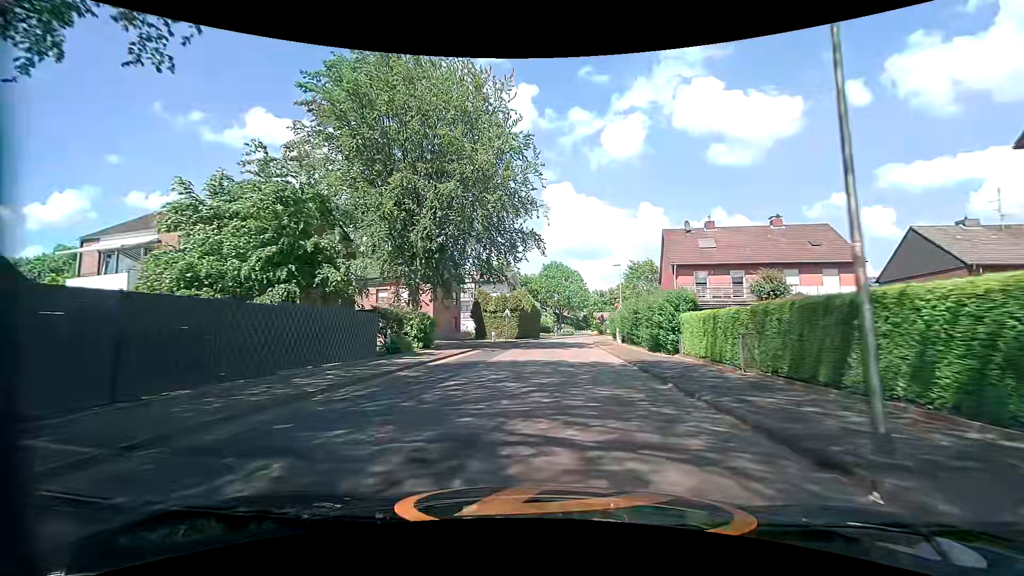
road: tertiary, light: Day
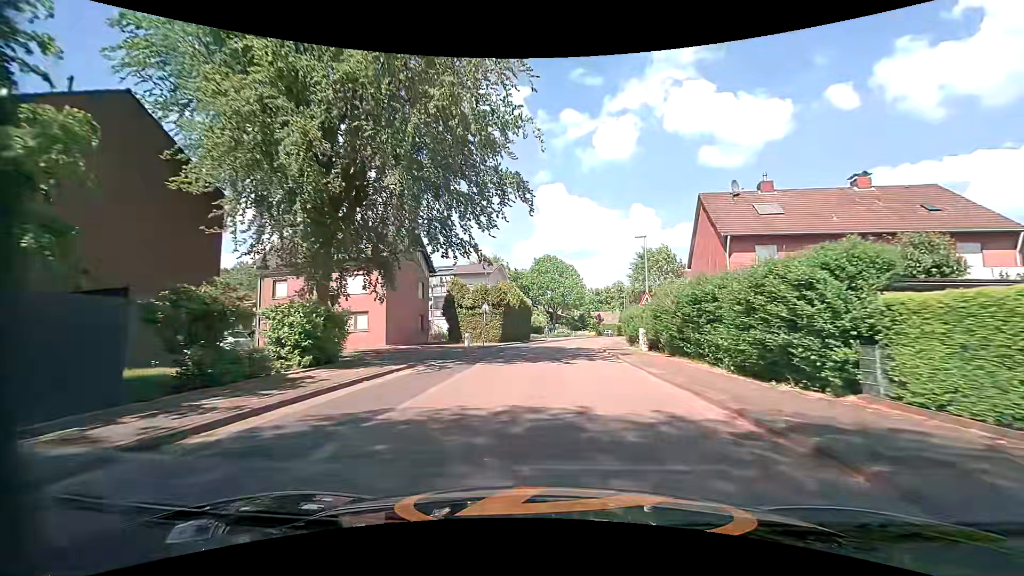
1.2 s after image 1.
(0.0, +12.3) m; +1°
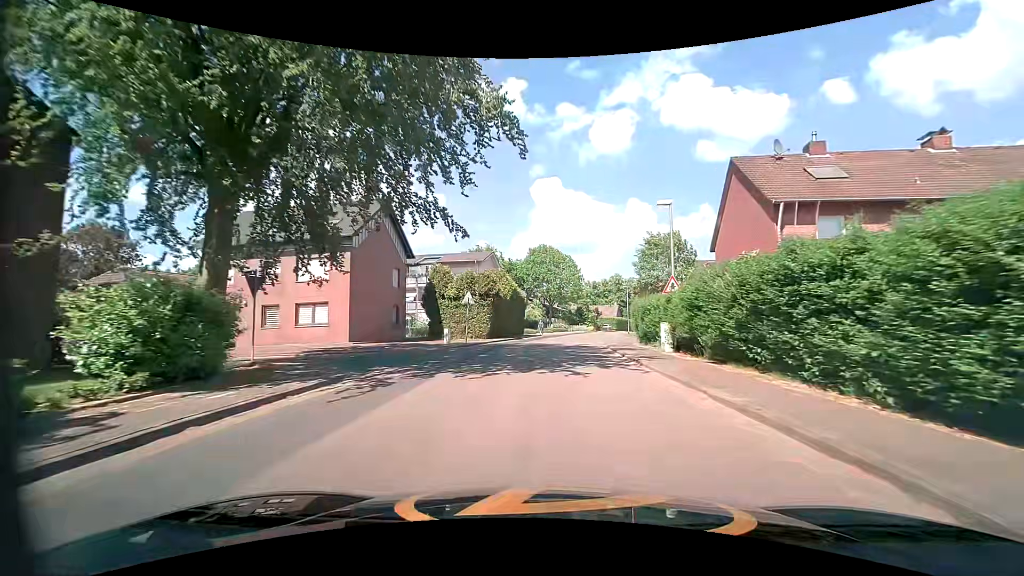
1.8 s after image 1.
(0.0, +6.0) m; 0°
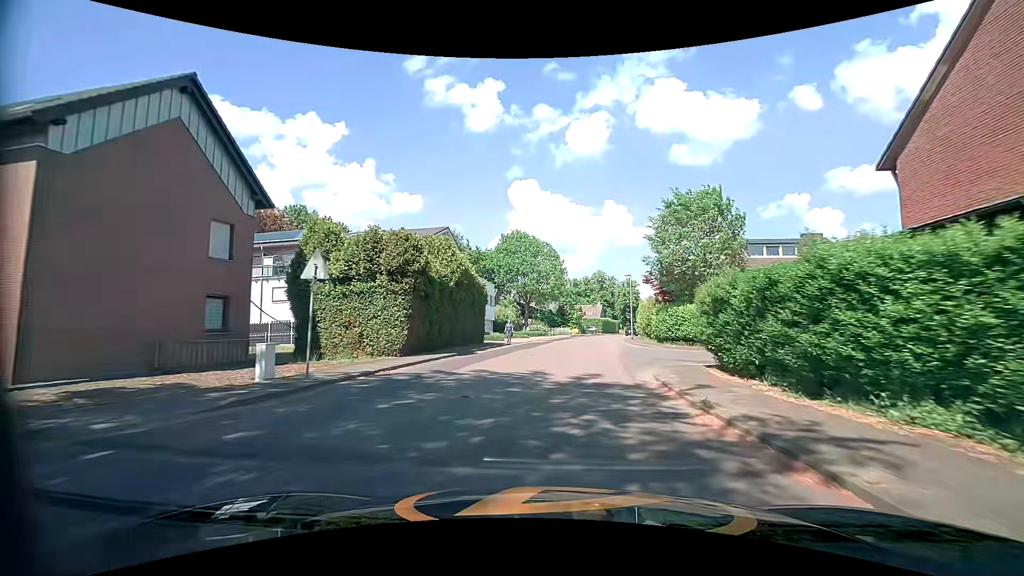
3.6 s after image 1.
(+0.3, +17.8) m; +3°
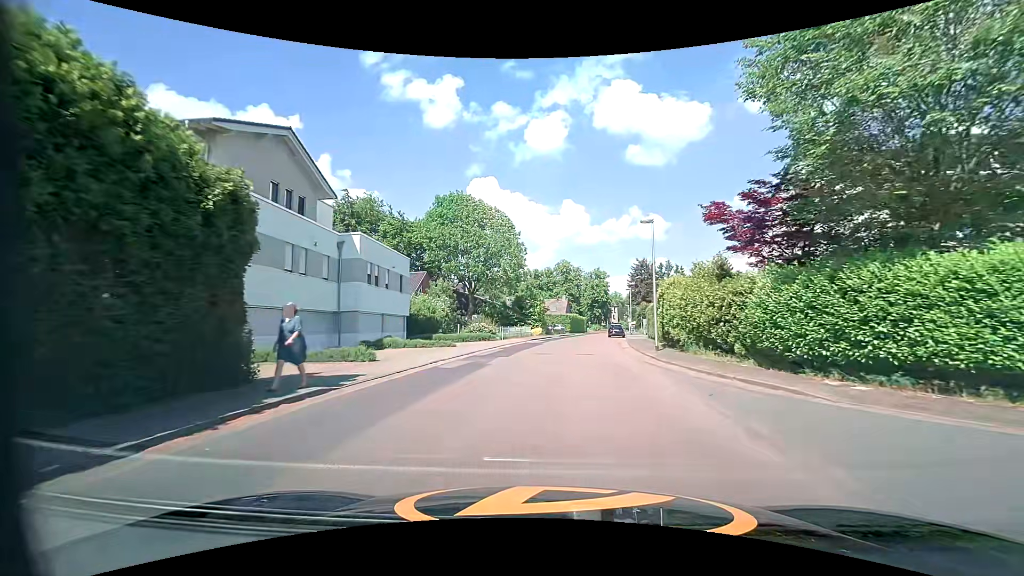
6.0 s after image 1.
(+0.8, +24.1) m; +4°
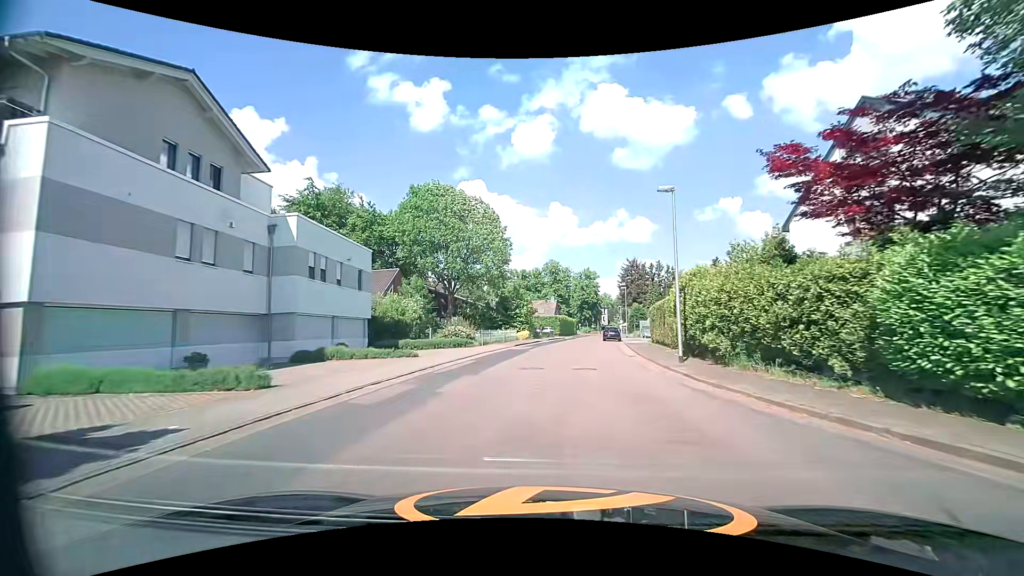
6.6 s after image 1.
(+0.1, +5.9) m; +1°
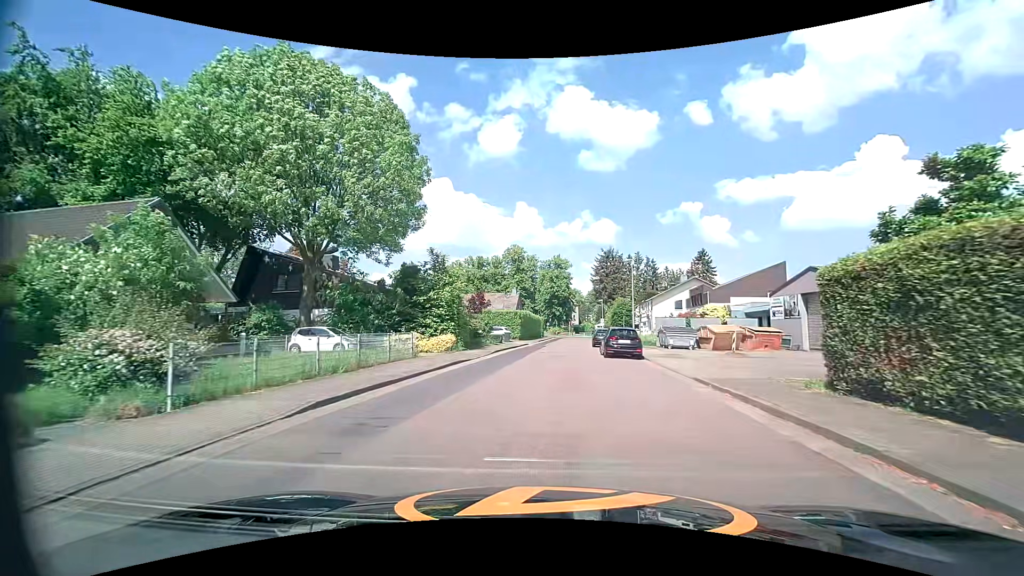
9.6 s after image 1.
(+1.1, +26.1) m; +4°
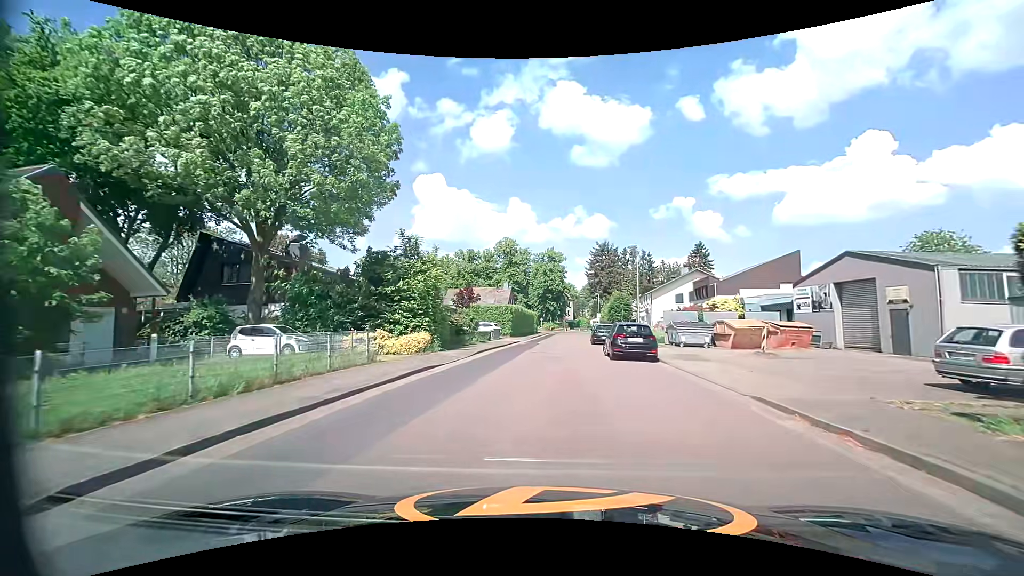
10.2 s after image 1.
(0.0, +4.3) m; +1°
